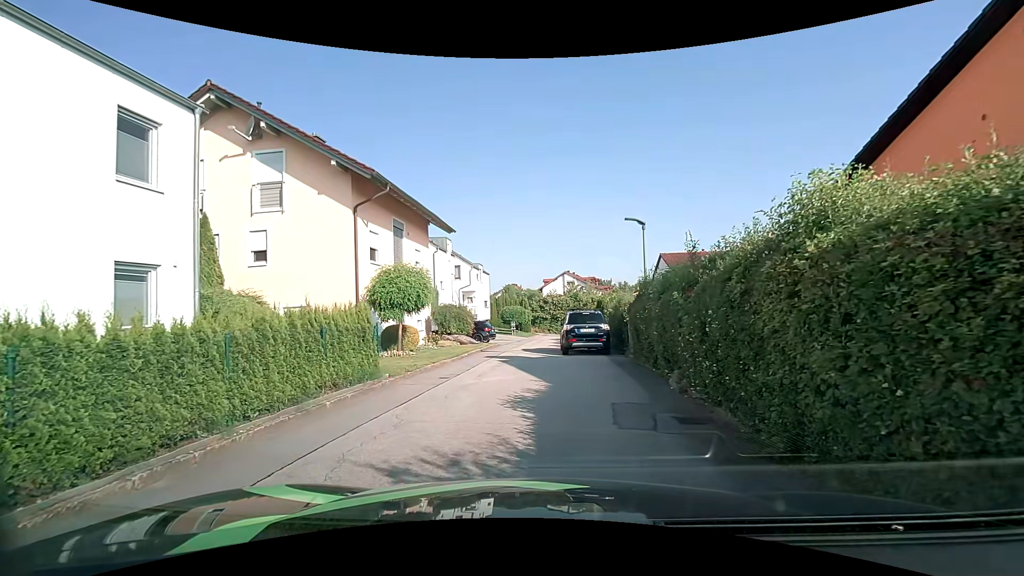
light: Day
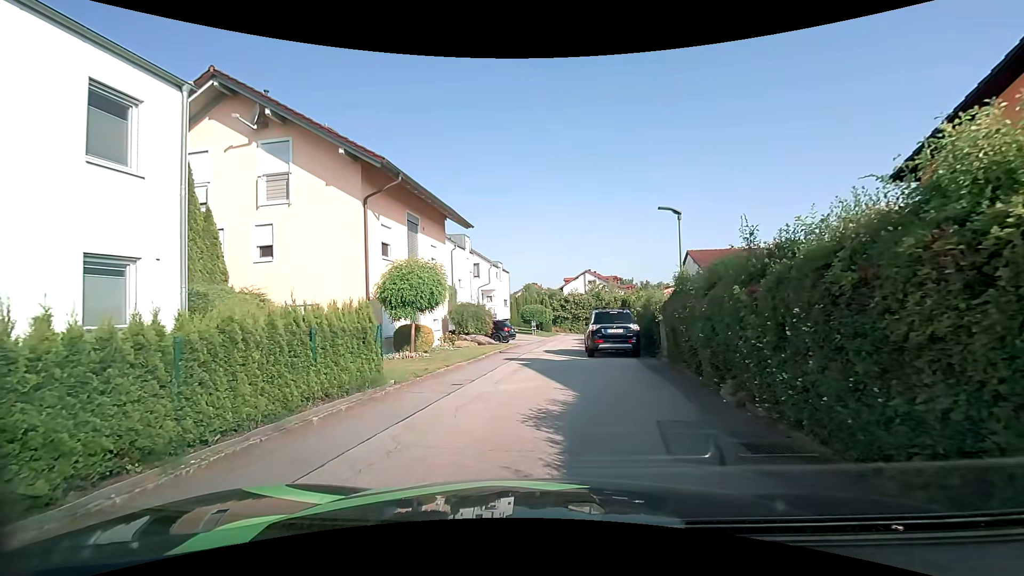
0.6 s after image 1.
(0.0, +1.4) m; -3°
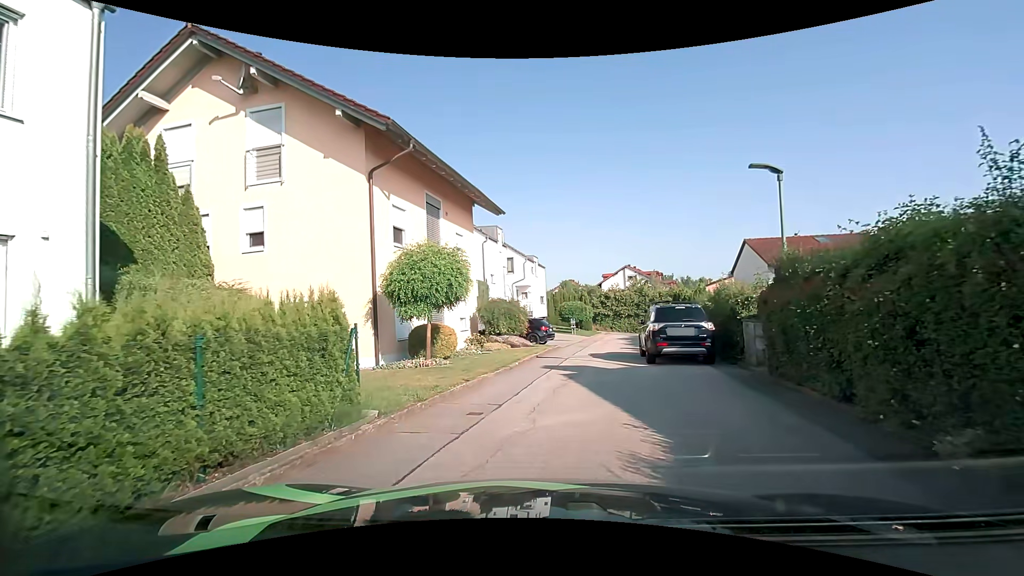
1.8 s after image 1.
(-0.1, +3.4) m; -6°
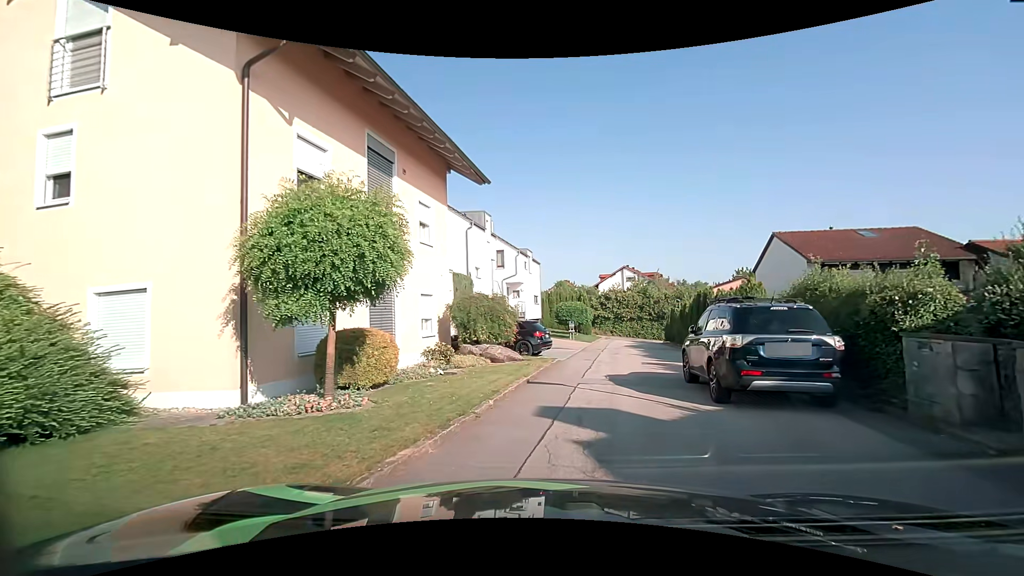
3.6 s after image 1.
(+0.2, +6.0) m; +2°
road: residential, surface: asphalt
